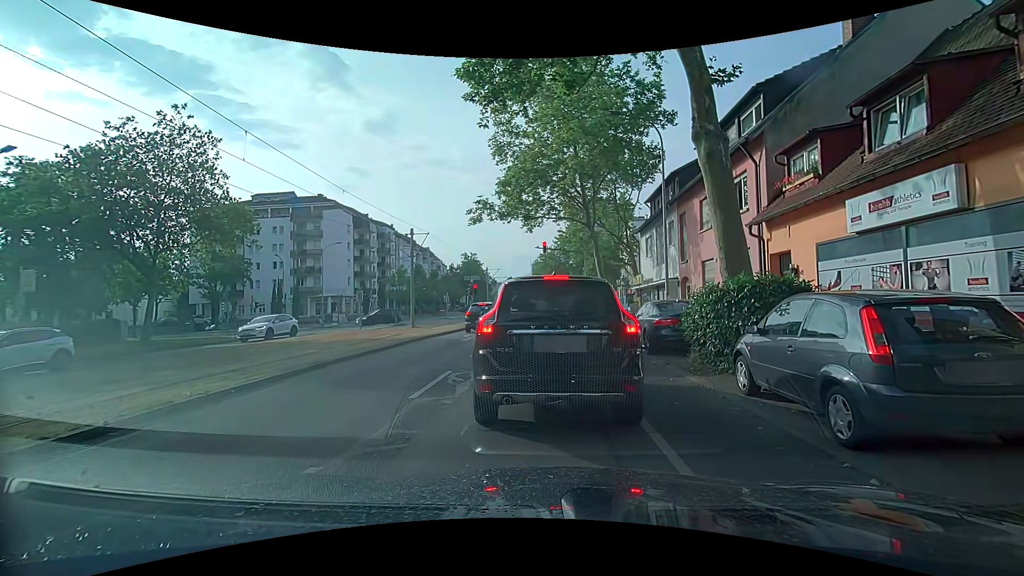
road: tertiary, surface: asphalt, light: Day
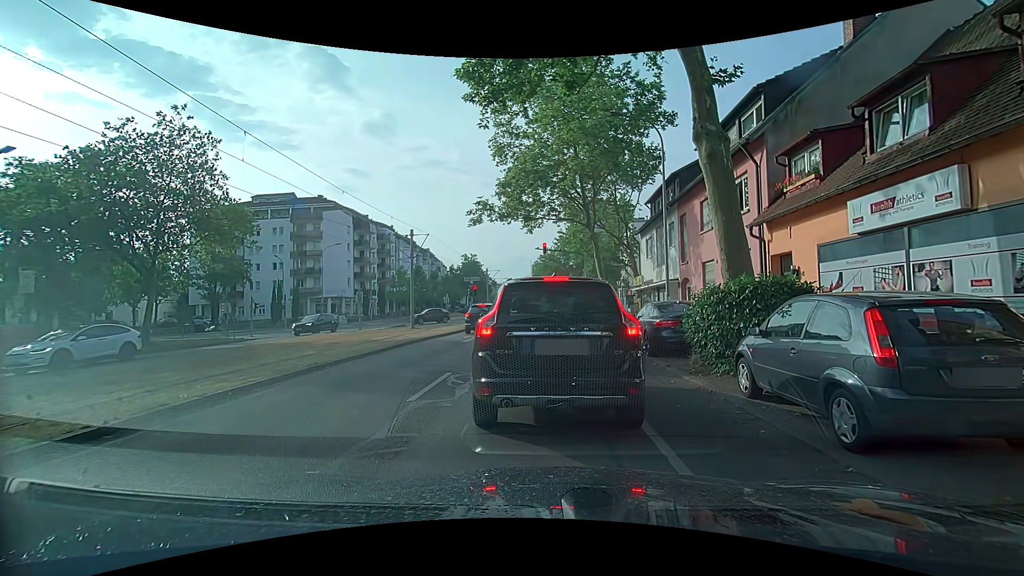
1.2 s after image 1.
(0.0, +0.1) m; 0°
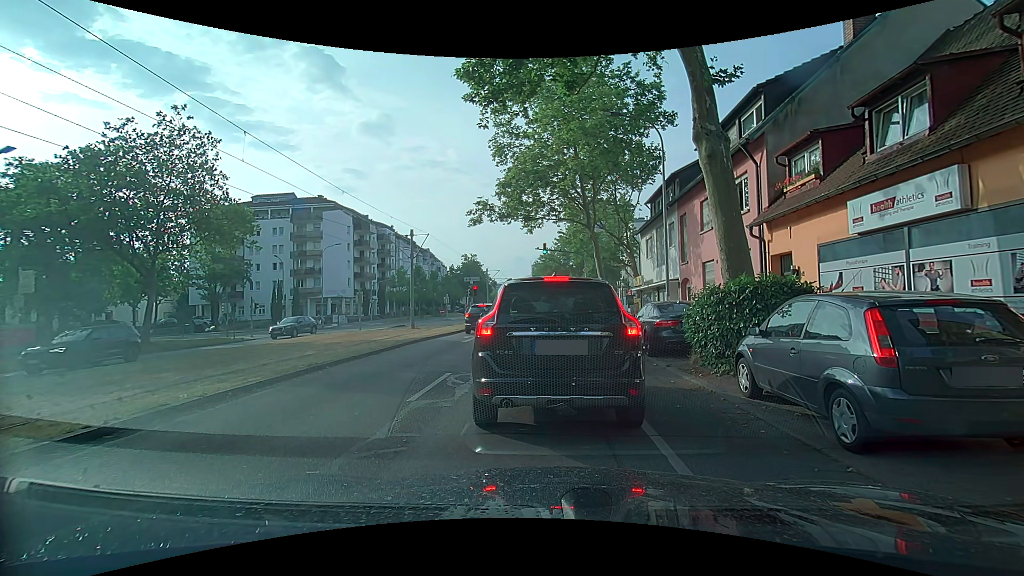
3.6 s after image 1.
(0.0, 0.0) m; 0°
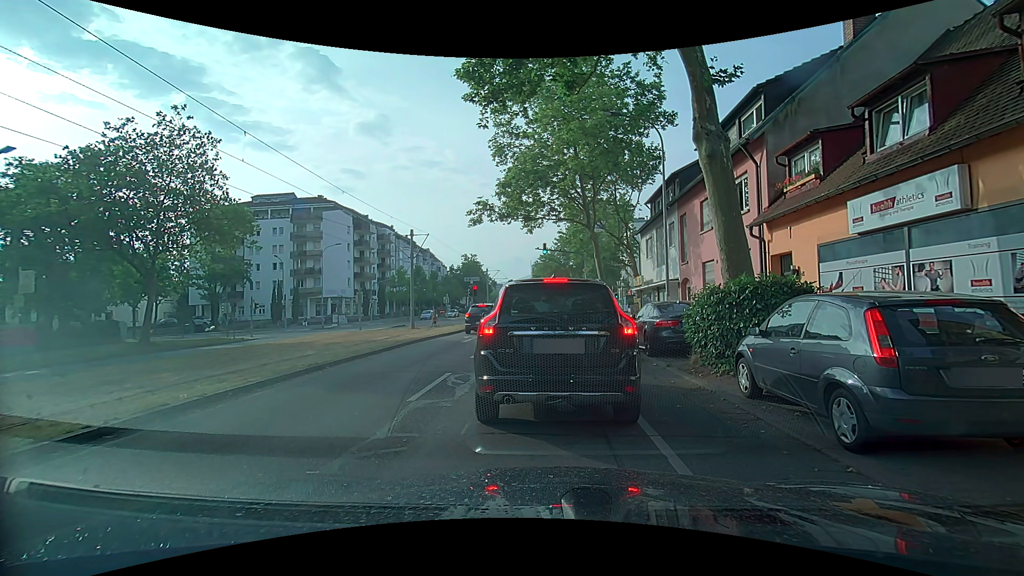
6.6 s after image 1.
(0.0, 0.0) m; 0°
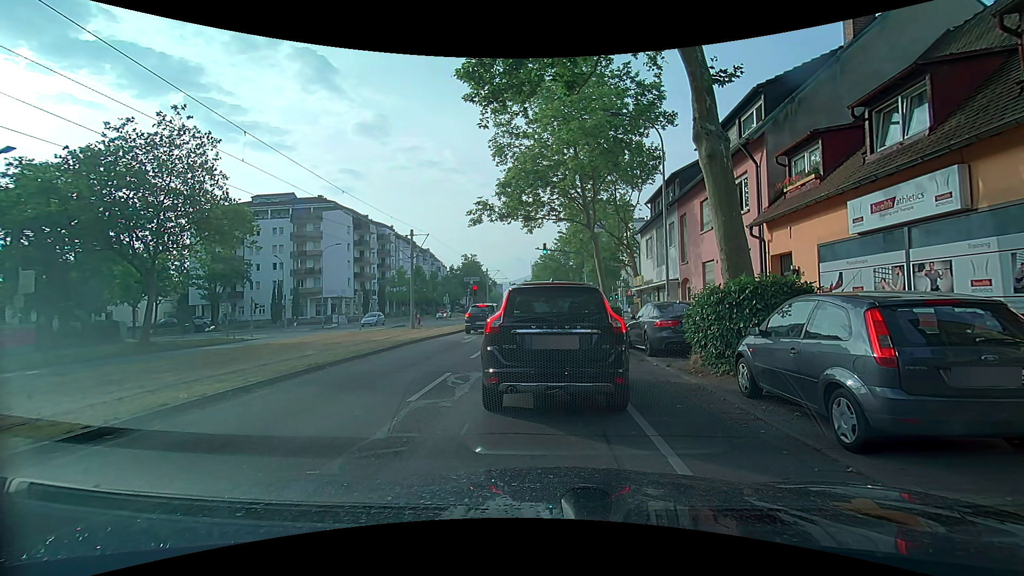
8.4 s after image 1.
(0.0, 0.0) m; 0°
